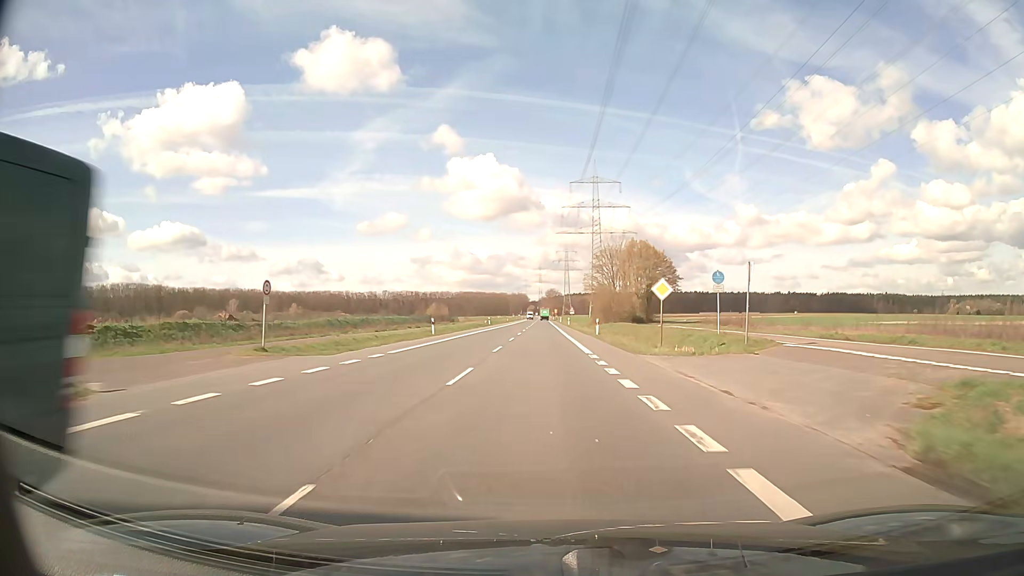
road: secondary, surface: asphalt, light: Day
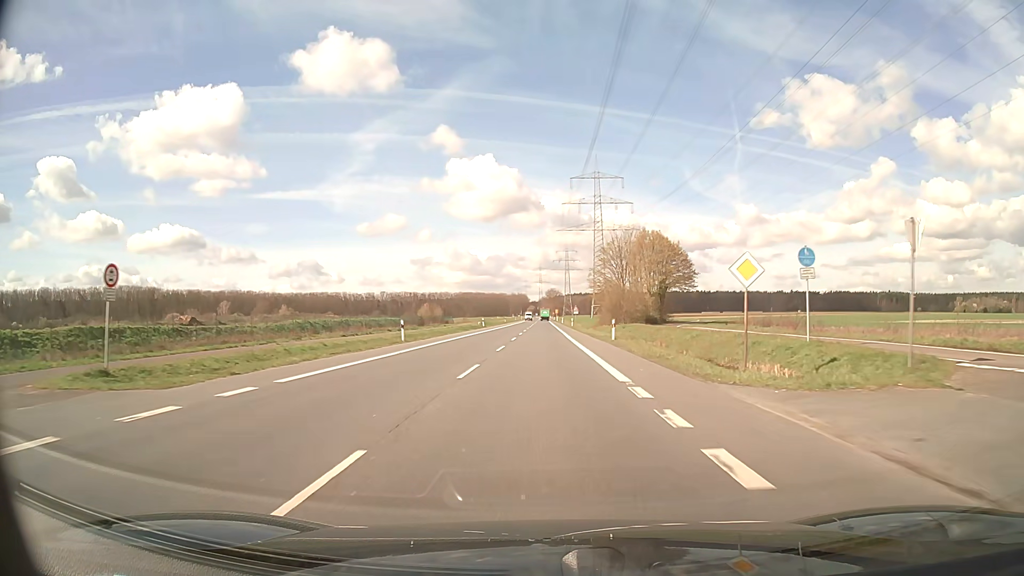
(0.0, +10.6) m; 0°
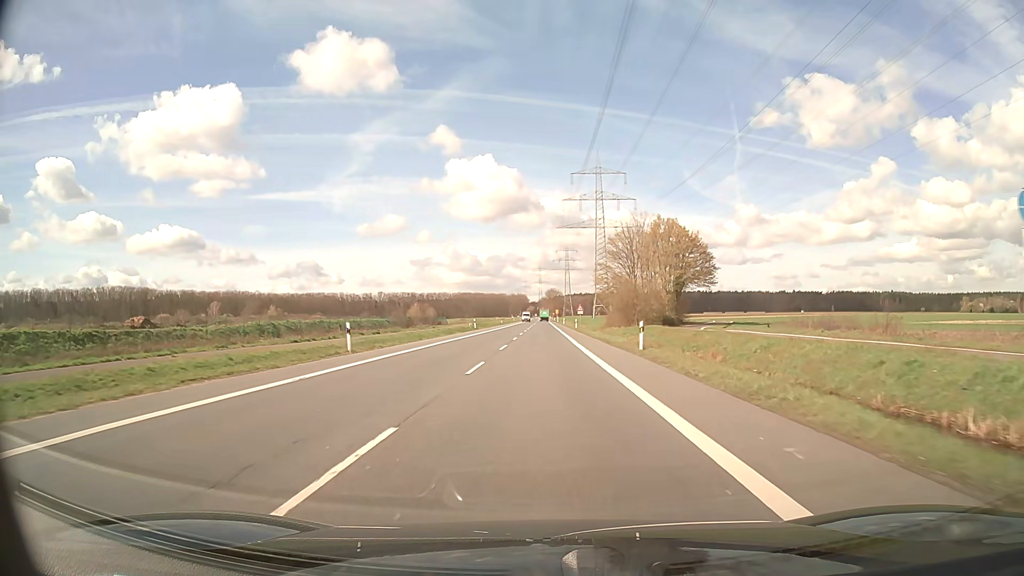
(0.0, +10.6) m; 0°
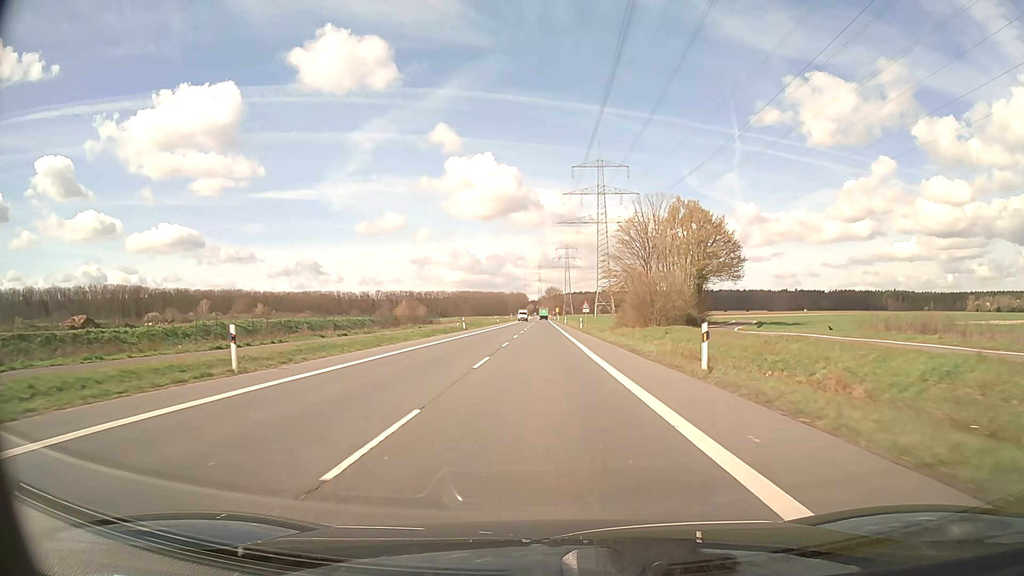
(0.0, +10.6) m; 0°
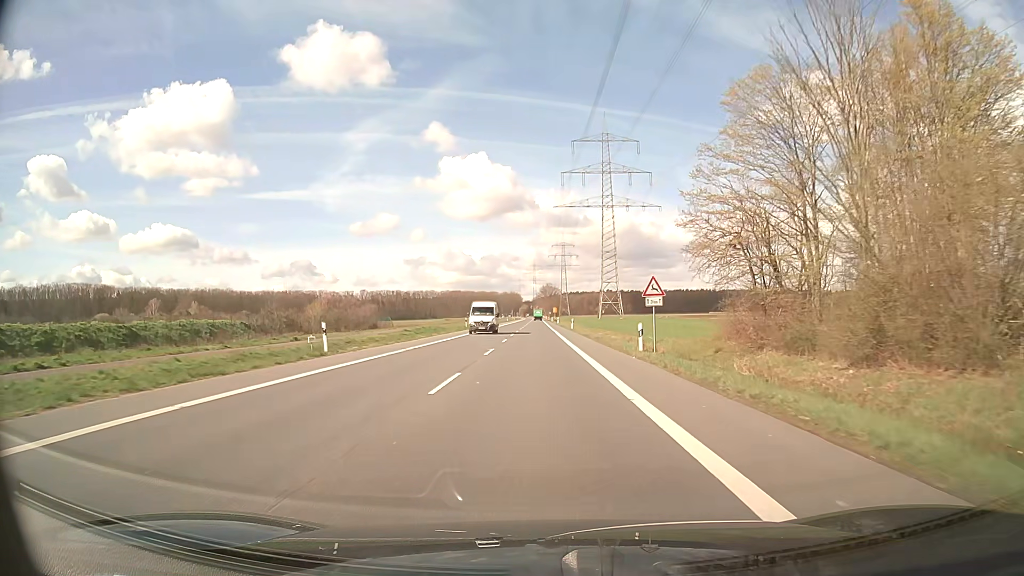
(+0.1, +42.2) m; 0°
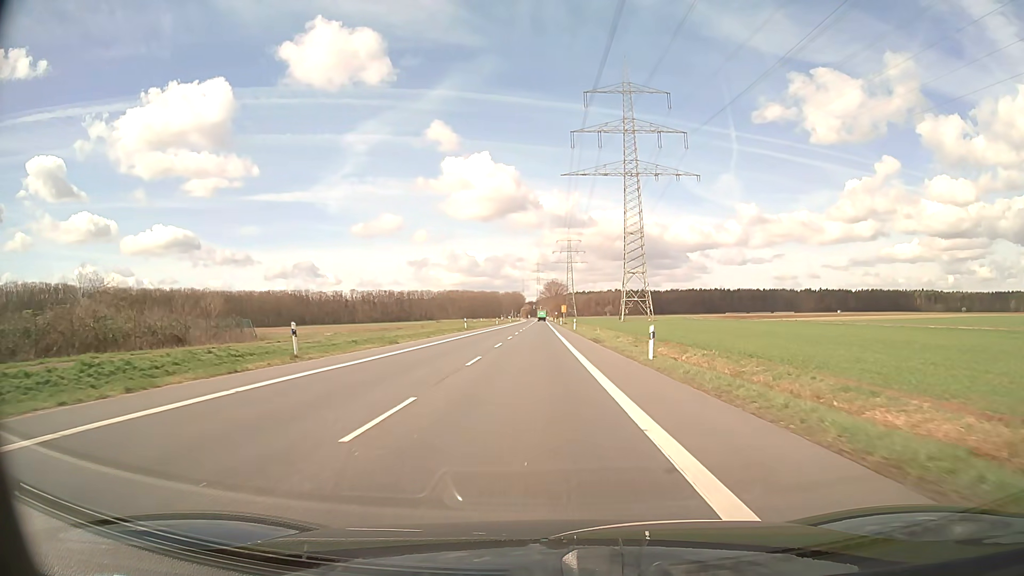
(0.0, +52.8) m; 0°
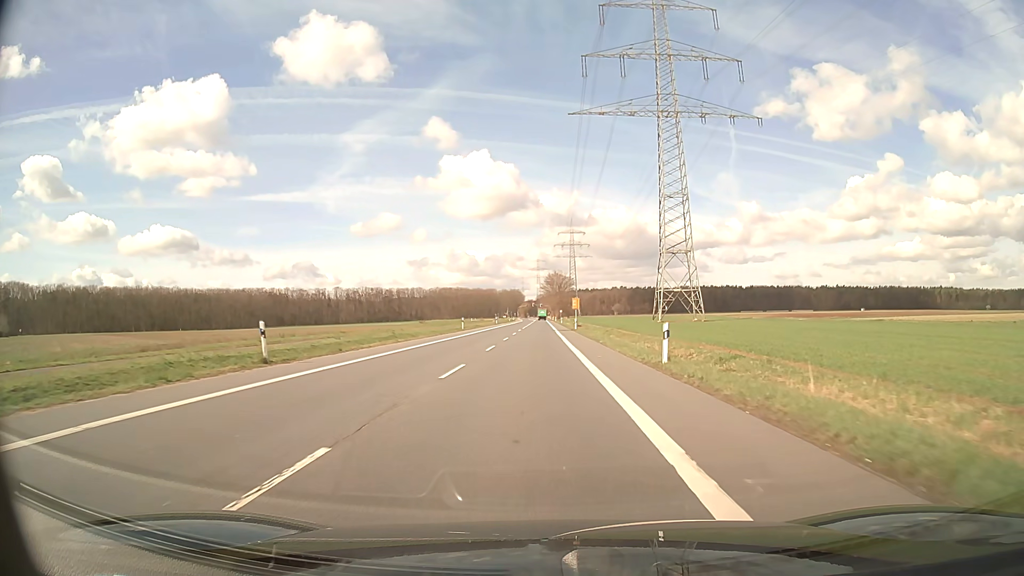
(-0.1, +52.8) m; 0°
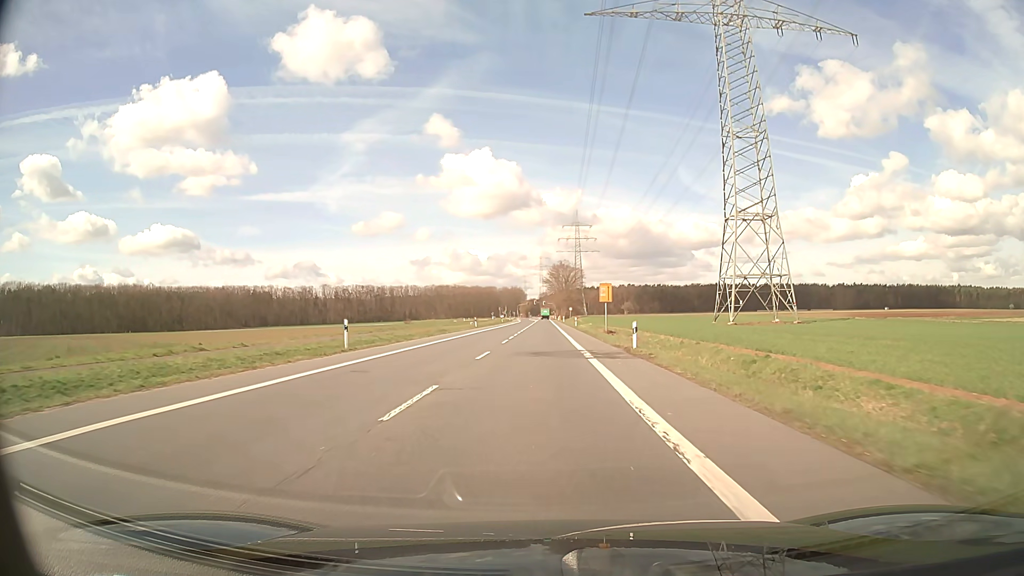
(-0.2, +42.3) m; 0°
(0, +10) (0, +20) (0, +30) (0, +40) (0, +50) (0, +60) (0, +70) (0, +80) (0, +90) (0, +100) m
